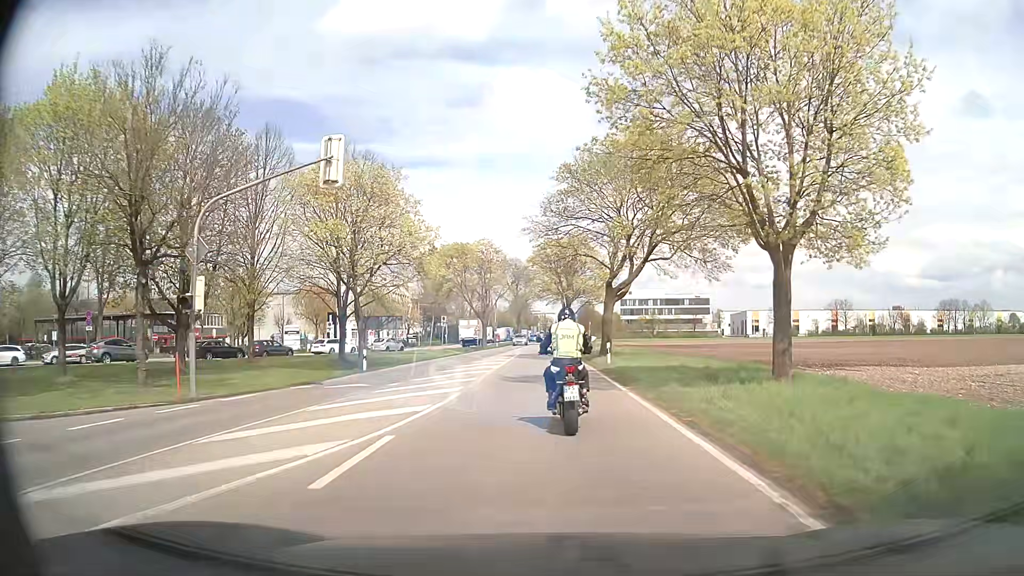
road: secondary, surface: asphalt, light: Day
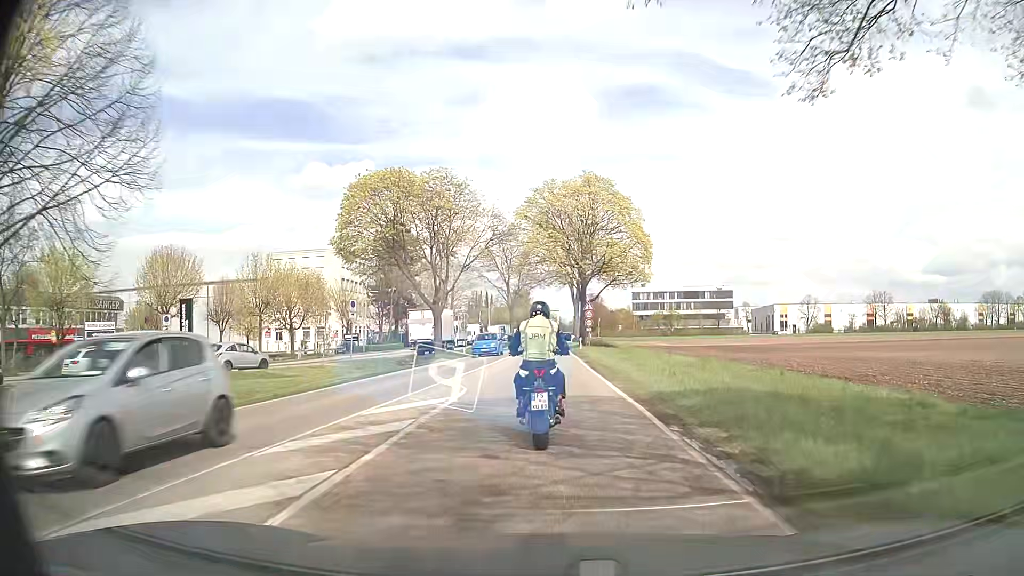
(0.0, +33.0) m; 0°
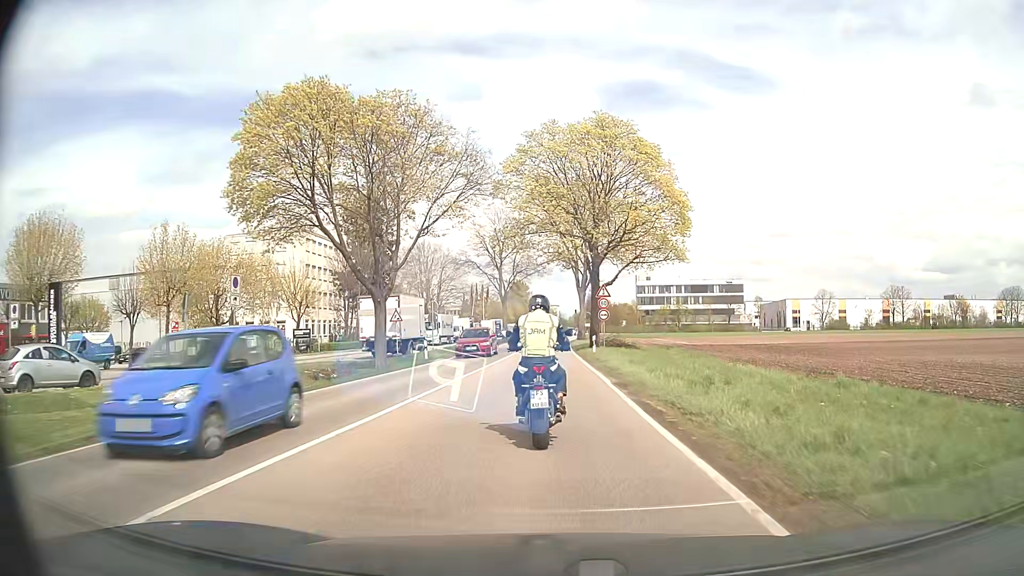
(0.0, +14.1) m; 0°
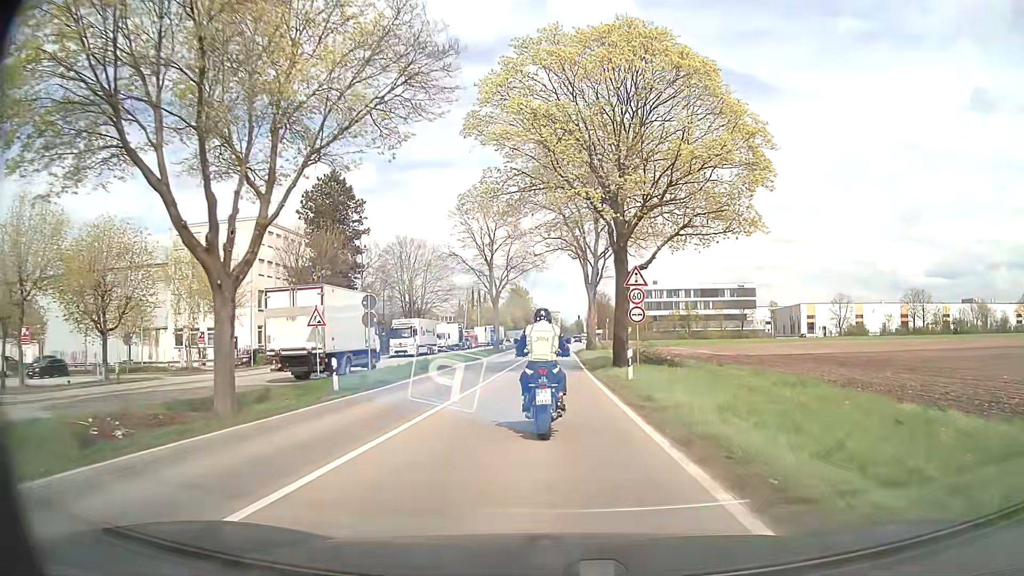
(+0.1, +13.9) m; 0°
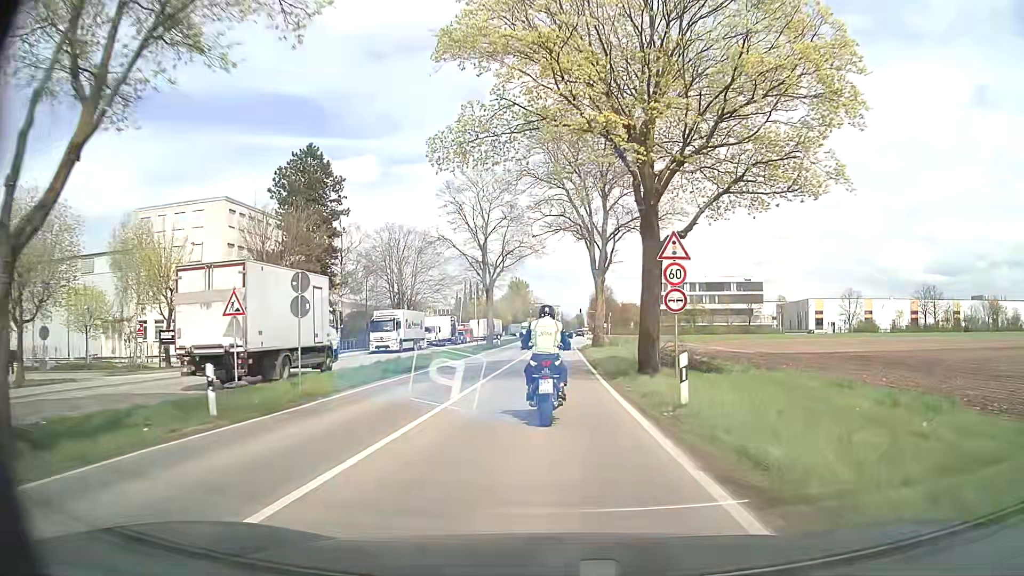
(0.0, +7.2) m; 0°
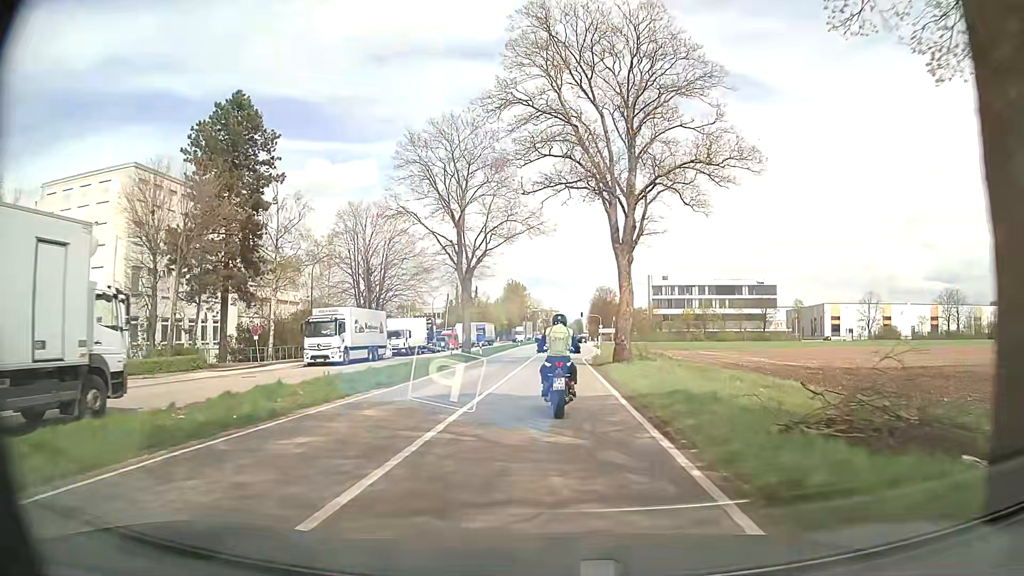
(0.0, +15.3) m; 0°
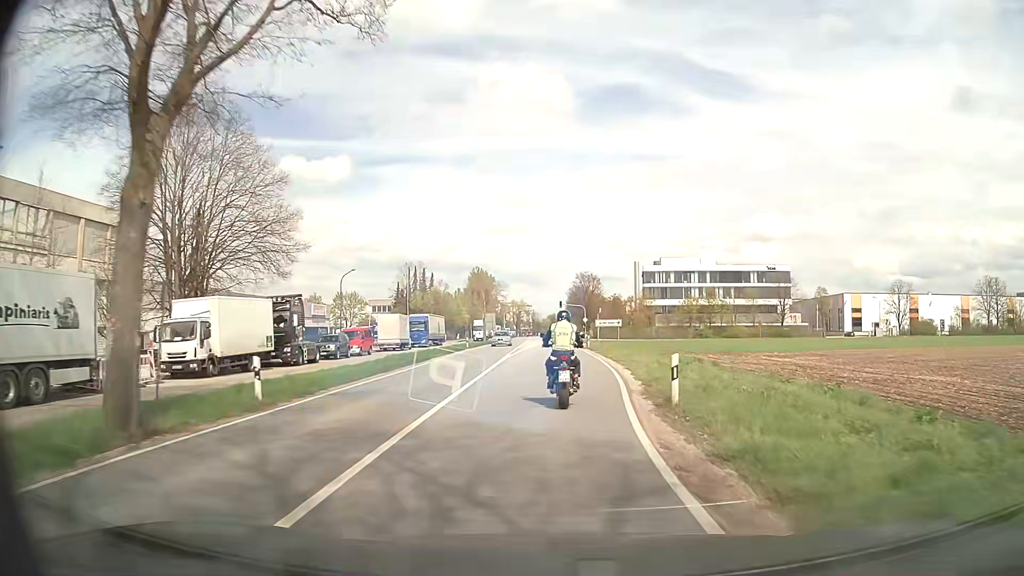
(+0.8, +33.4) m; +2°
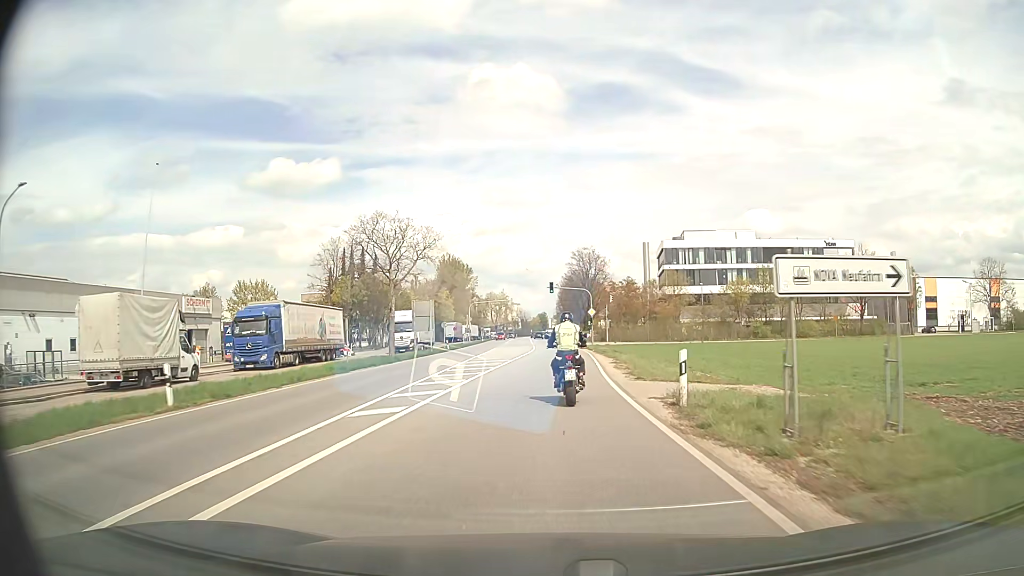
(+0.9, +44.2) m; +1°
(0, +10) (0, +20) (0, +30) (0, +40) (0, +50) (0, +60) (0, +70) (0, +80) (-1, +90) (-1, +100) m
